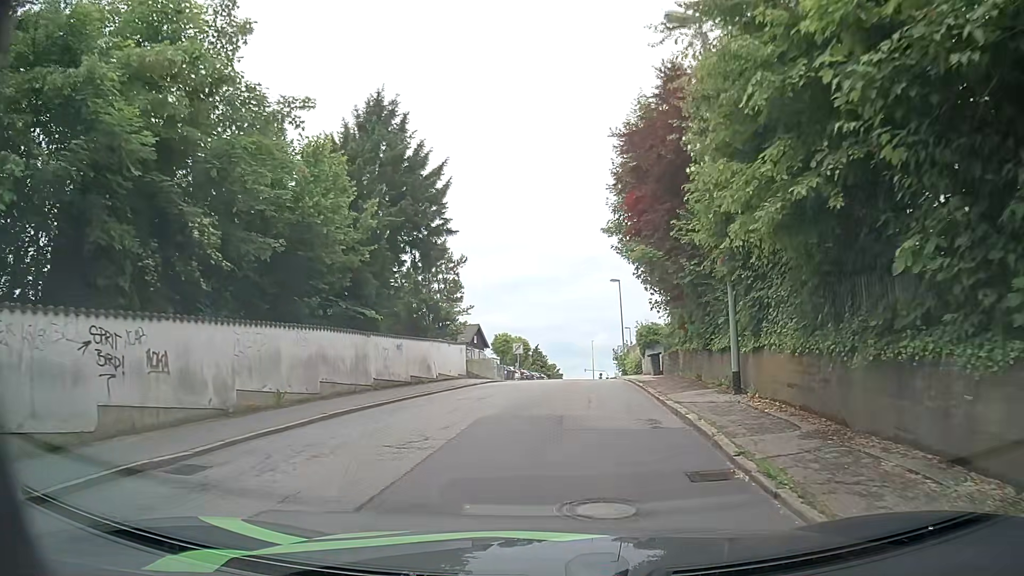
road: residential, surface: asphalt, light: Day
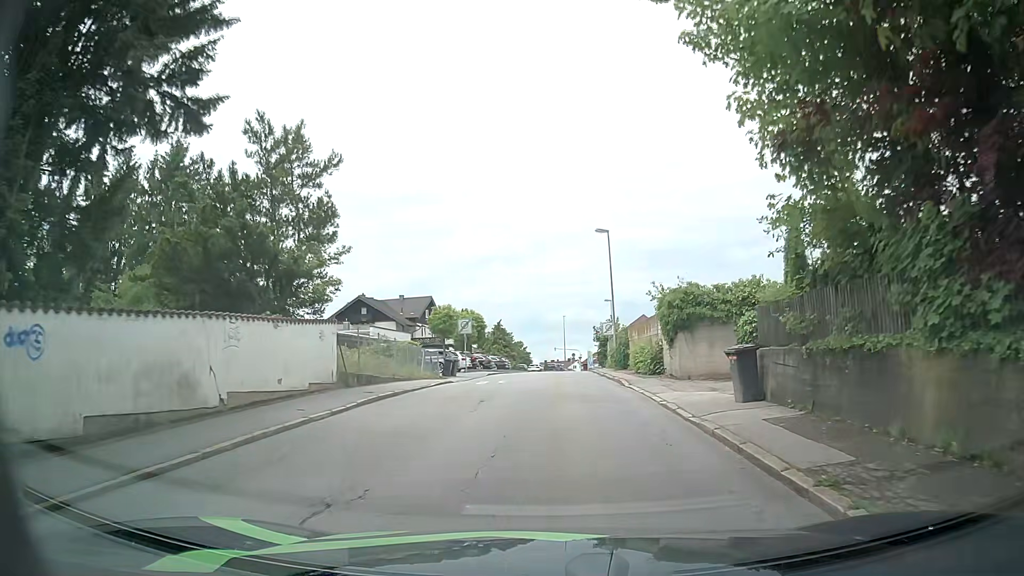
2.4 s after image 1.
(+0.6, +16.5) m; +3°
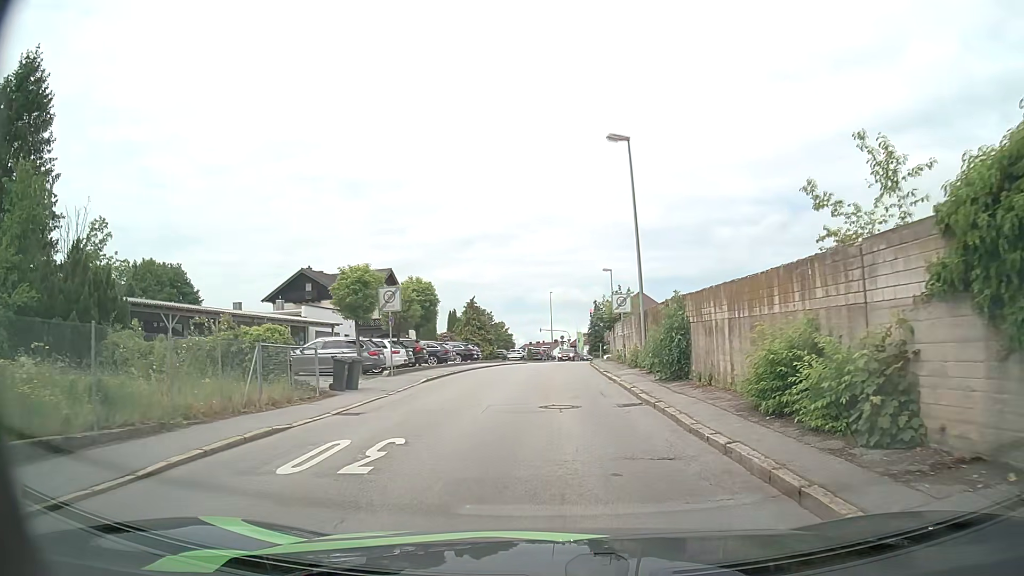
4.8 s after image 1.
(+0.2, +16.3) m; +1°
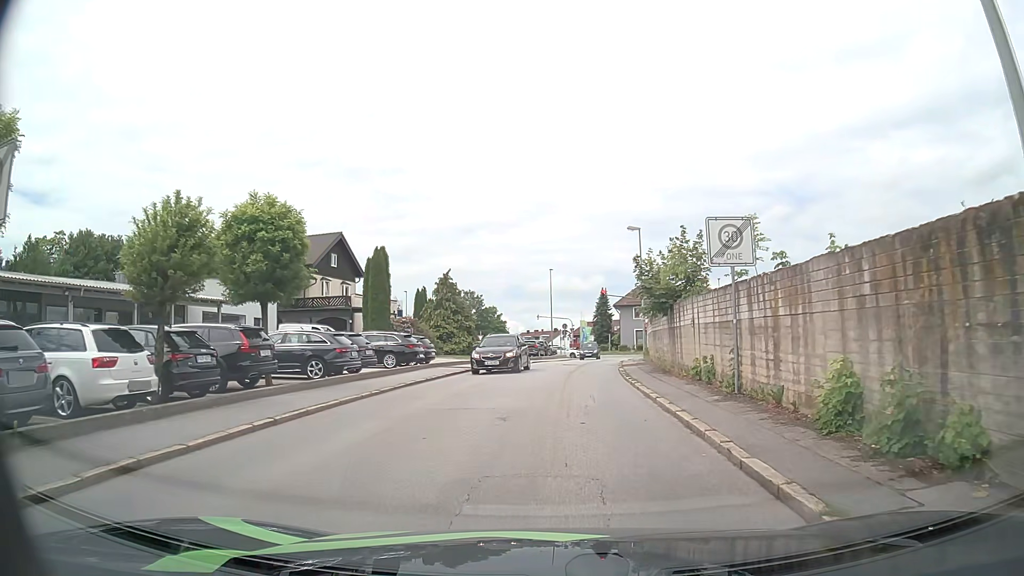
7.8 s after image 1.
(+0.3, +19.2) m; +1°
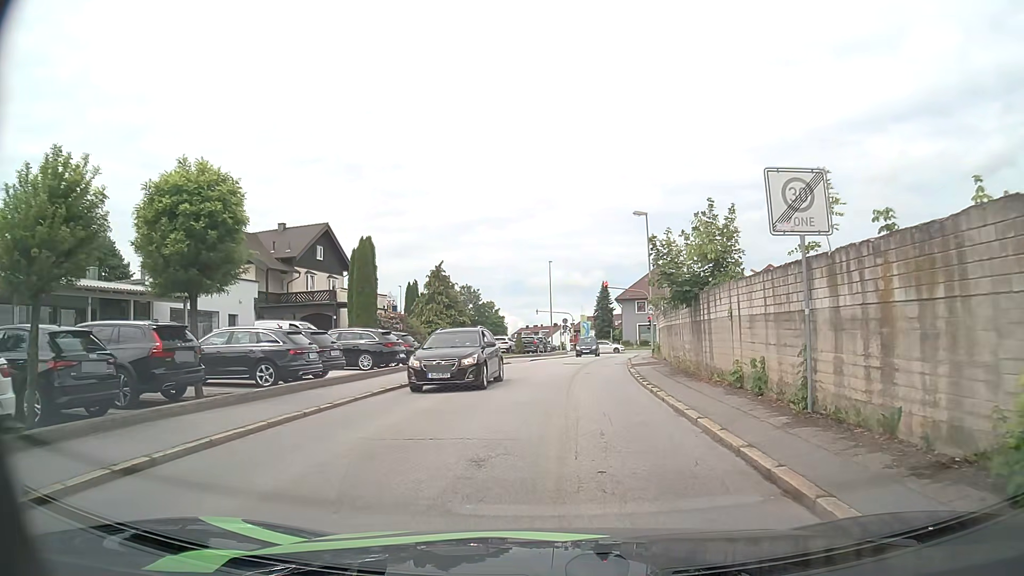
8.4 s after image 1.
(0.0, +3.6) m; 0°
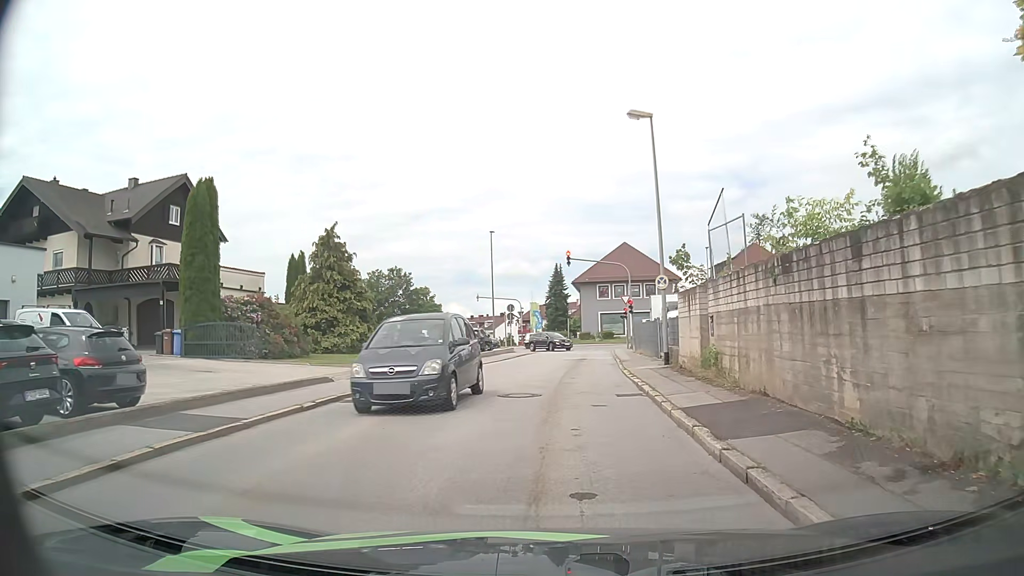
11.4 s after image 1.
(+0.4, +16.7) m; +4°
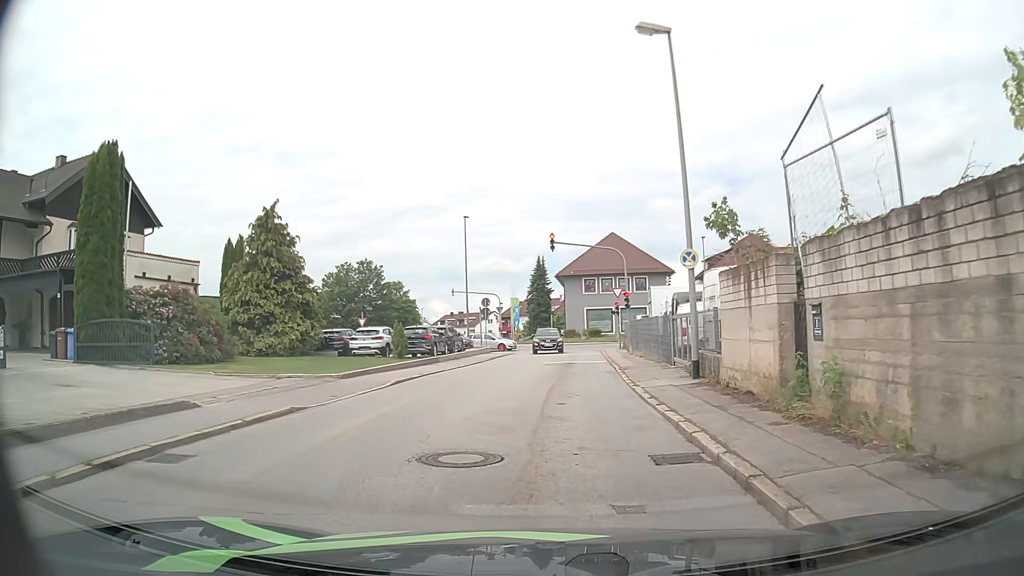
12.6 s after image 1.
(+0.1, +6.5) m; +1°
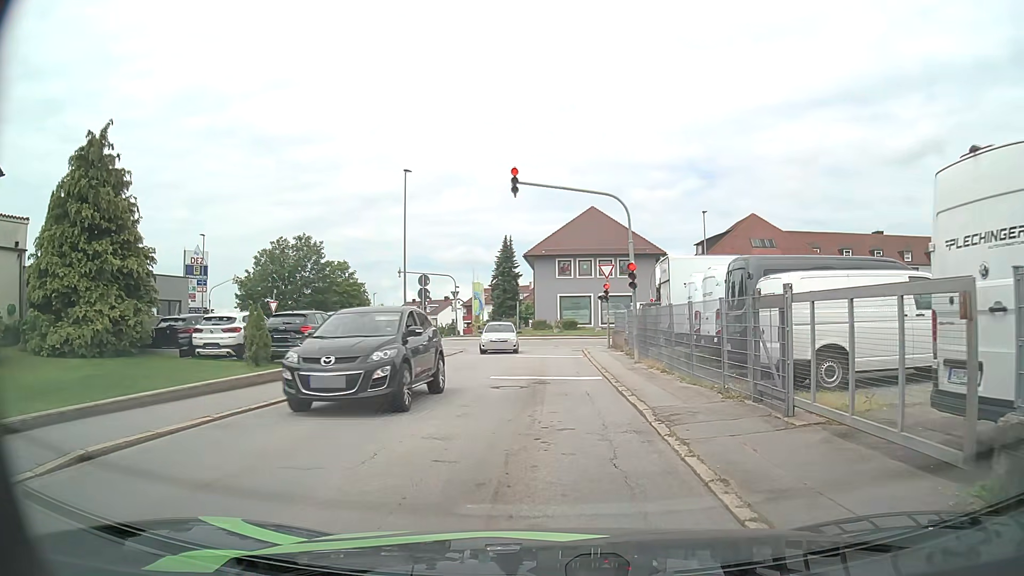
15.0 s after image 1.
(+0.3, +12.4) m; +2°
